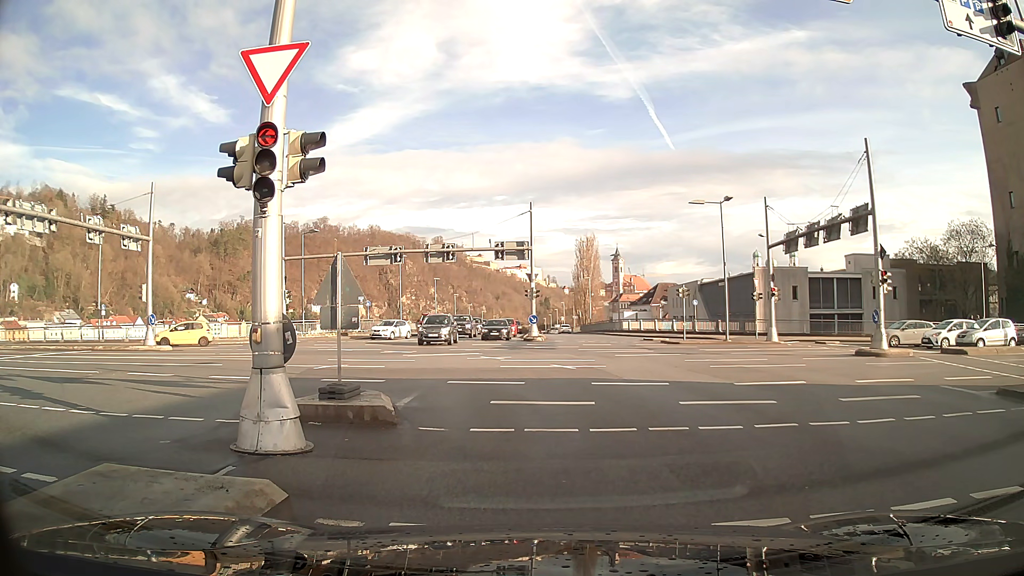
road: primary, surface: asphalt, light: Day
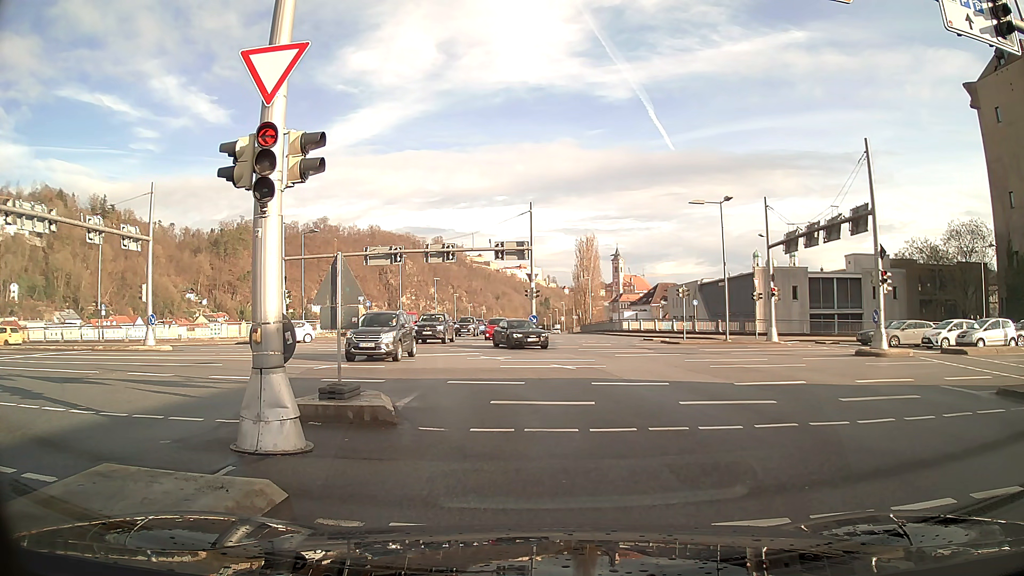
(0.0, 0.0) m; 0°
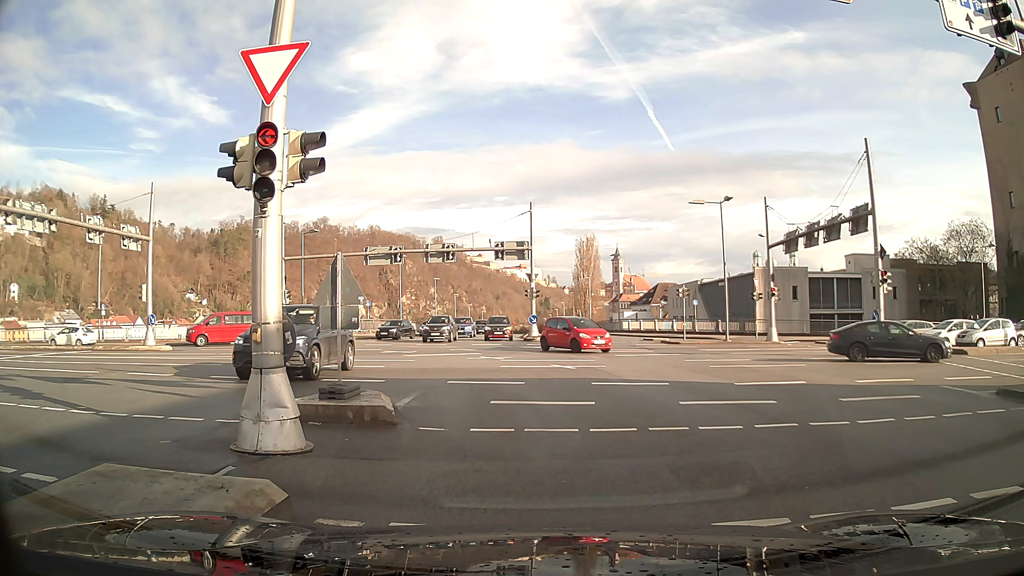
(0.0, 0.0) m; 0°
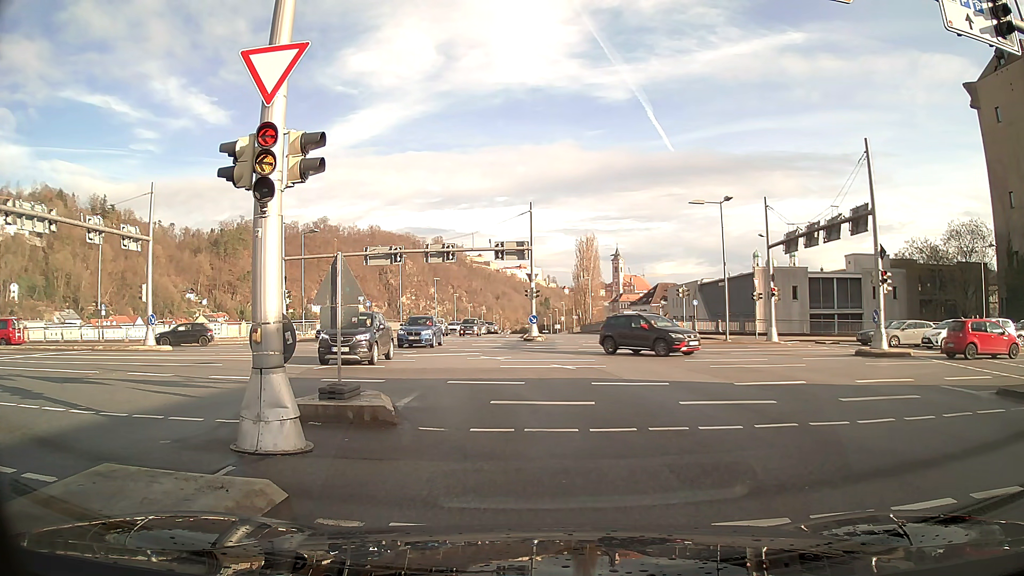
(0.0, 0.0) m; 0°
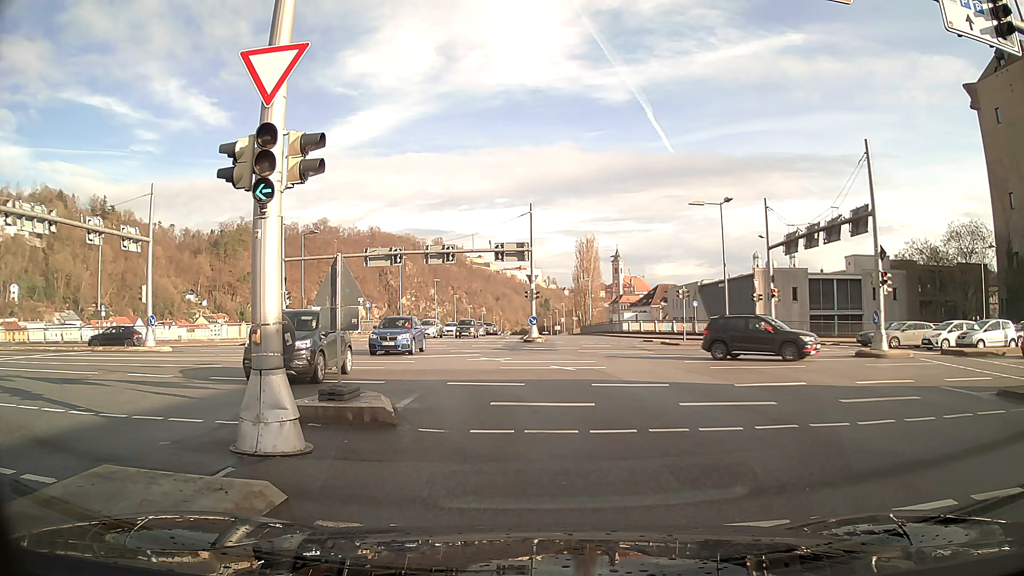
(0.0, 0.0) m; 0°
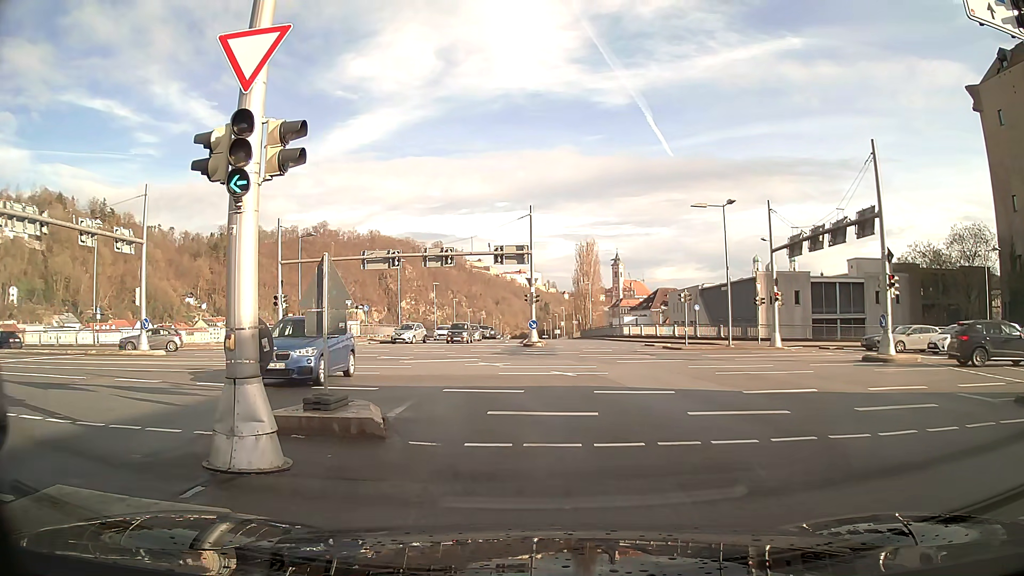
(0.0, +0.7) m; -2°
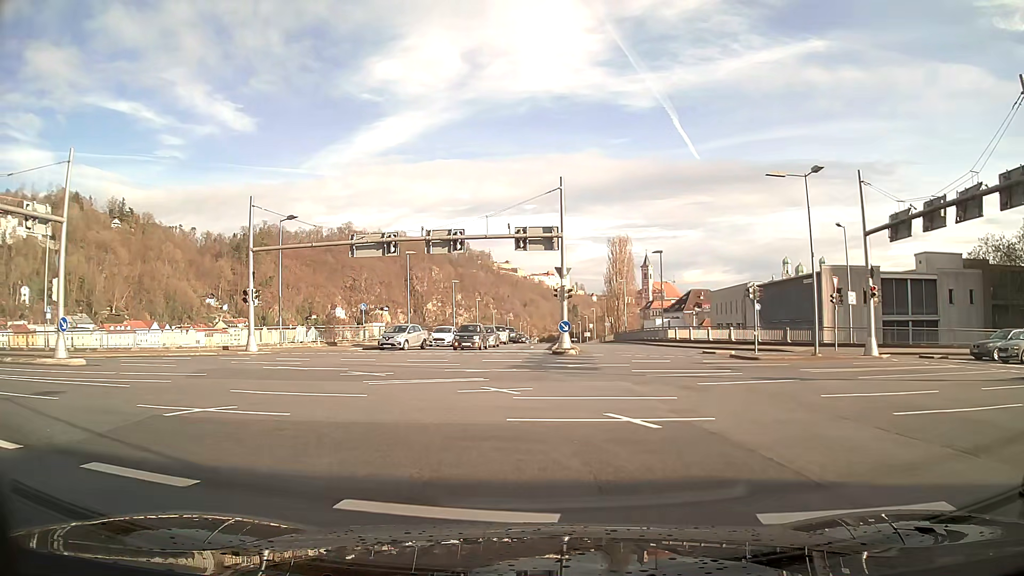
(+0.1, +9.4) m; -2°
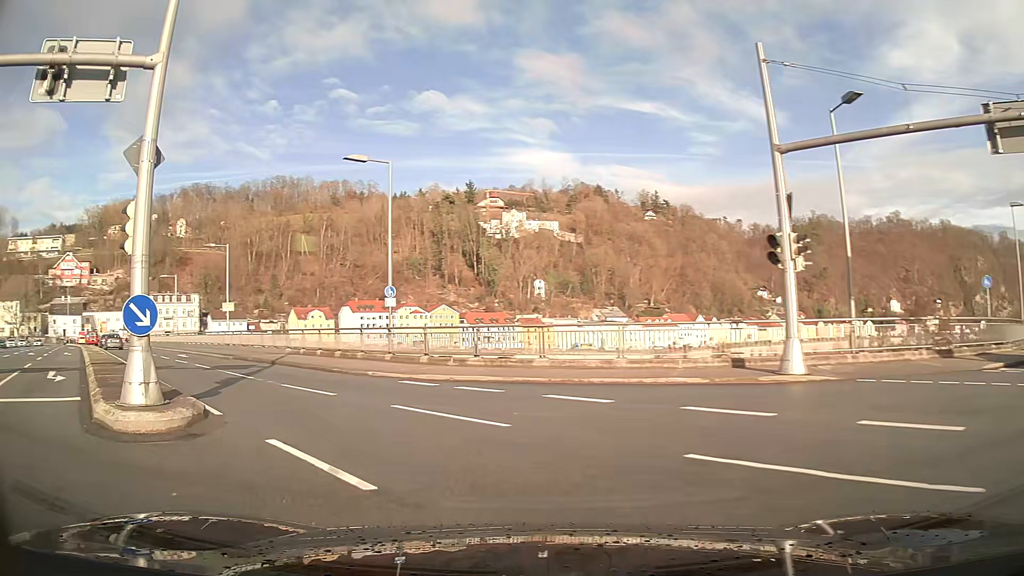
(-7.6, +19.2) m; -51°
(-2, +10) (-8, +18) (-13, +26) (-19, +34) (-25, +43) (-31, +51) (-36, +59) (-42, +67) (-48, +75) (-55, +83) m
